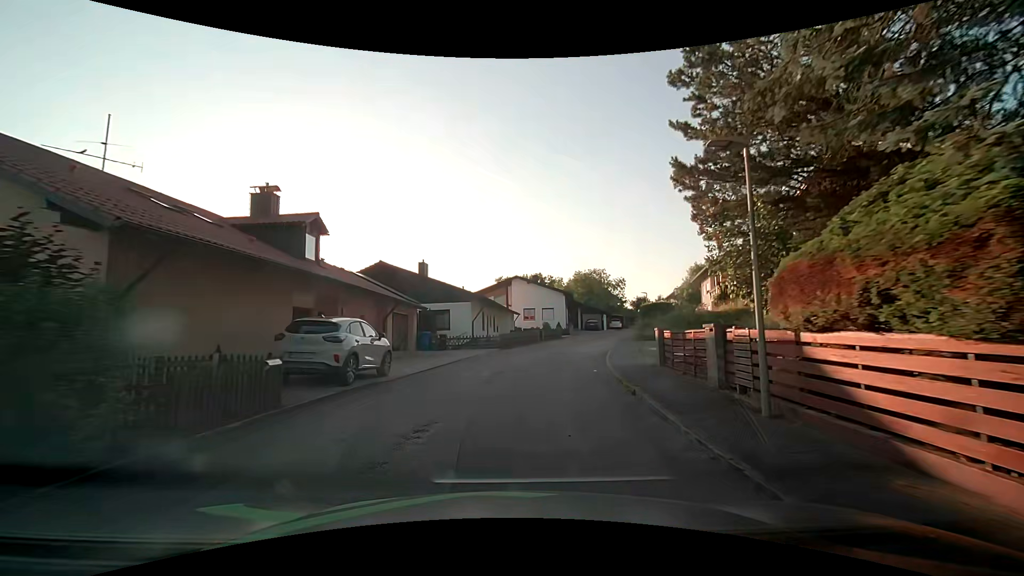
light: Day
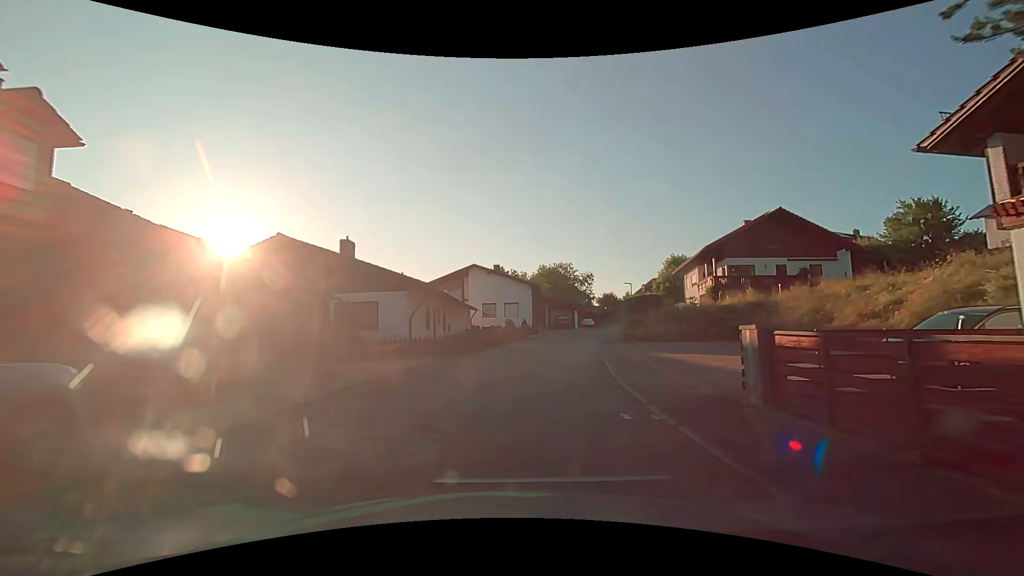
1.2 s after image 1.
(+0.3, +9.1) m; +4°
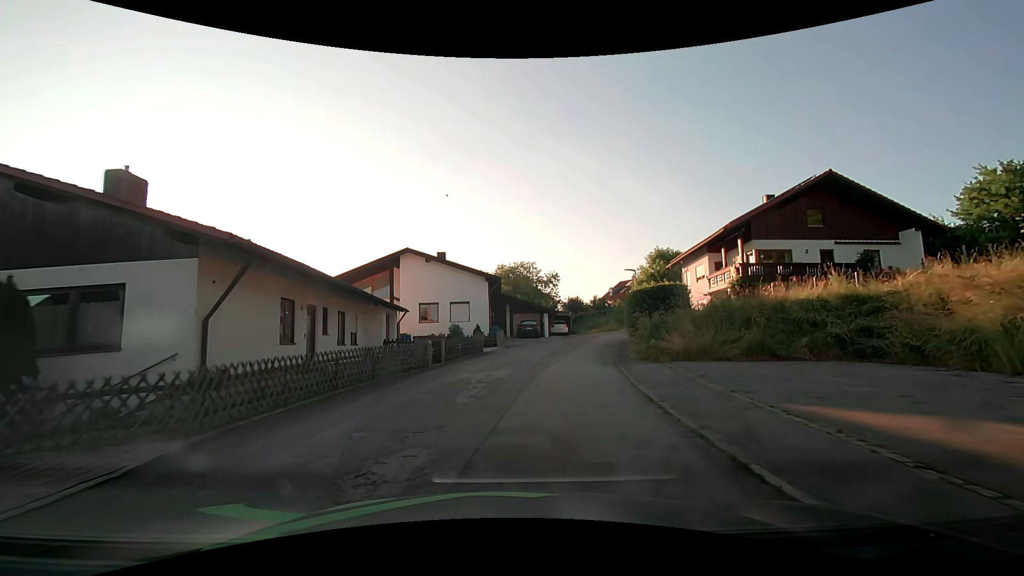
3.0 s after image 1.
(+0.6, +13.5) m; +5°
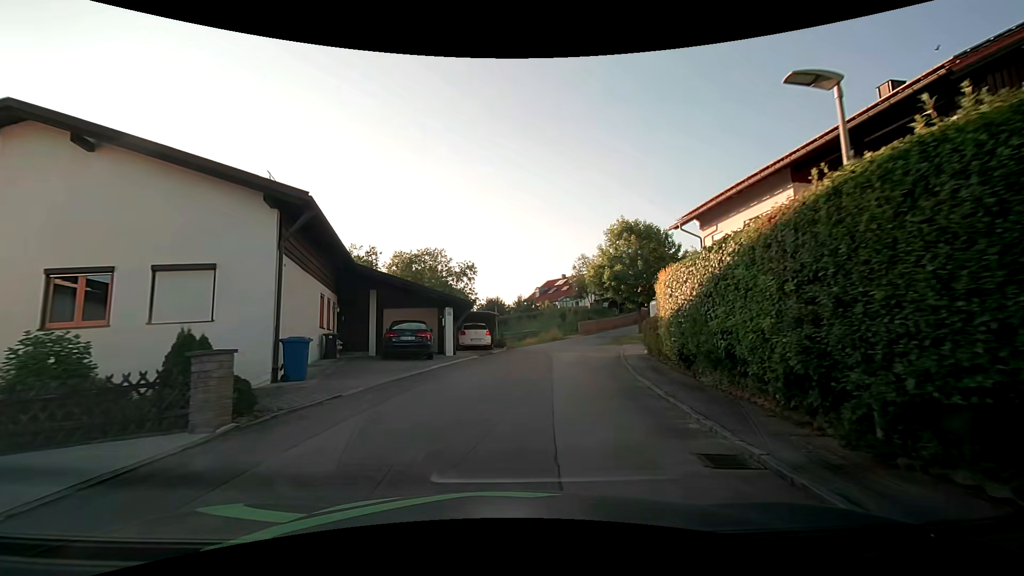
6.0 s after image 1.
(+1.9, +21.9) m; +10°
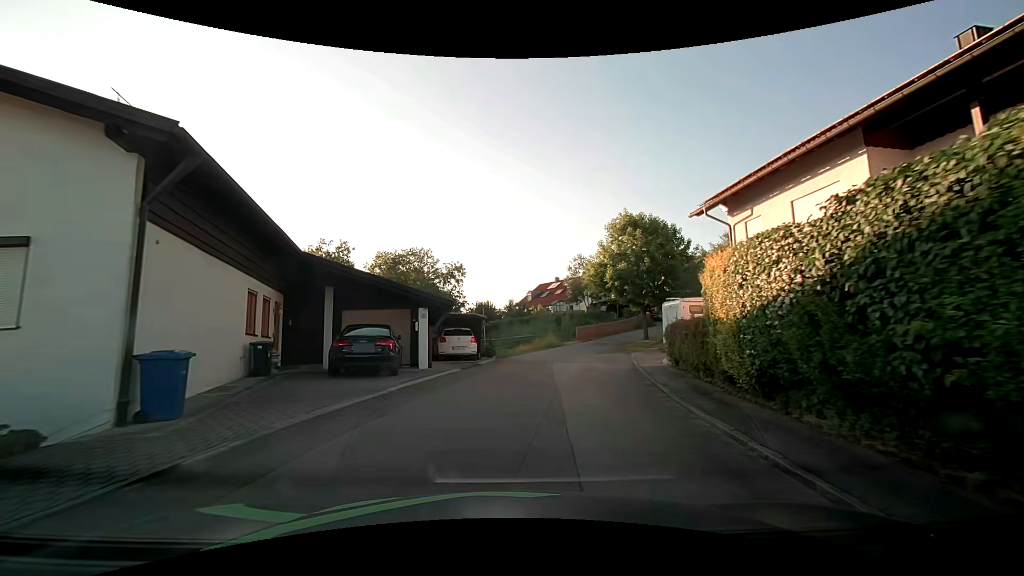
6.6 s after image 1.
(0.0, +4.4) m; +1°
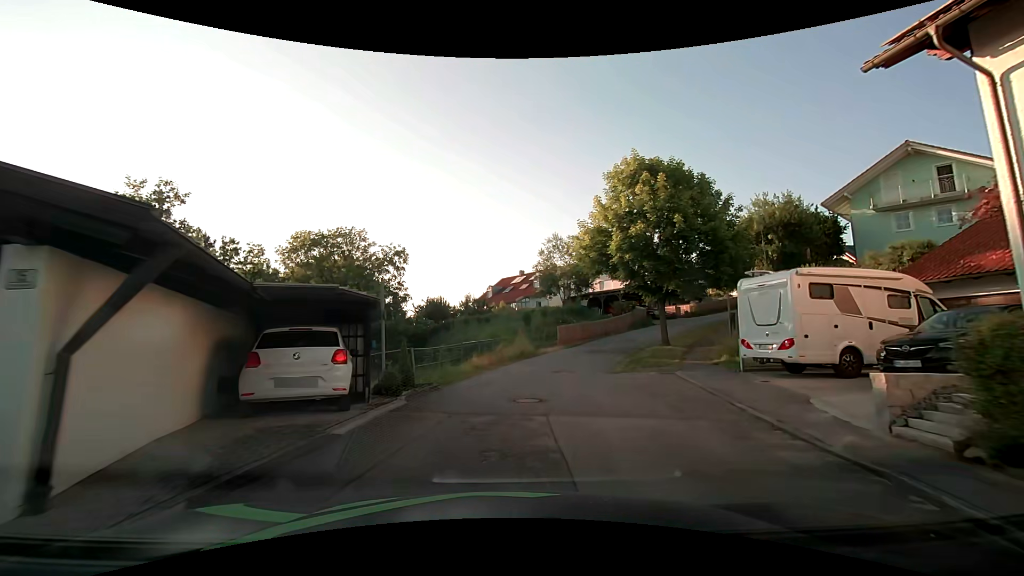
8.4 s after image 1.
(+0.5, +13.0) m; +4°
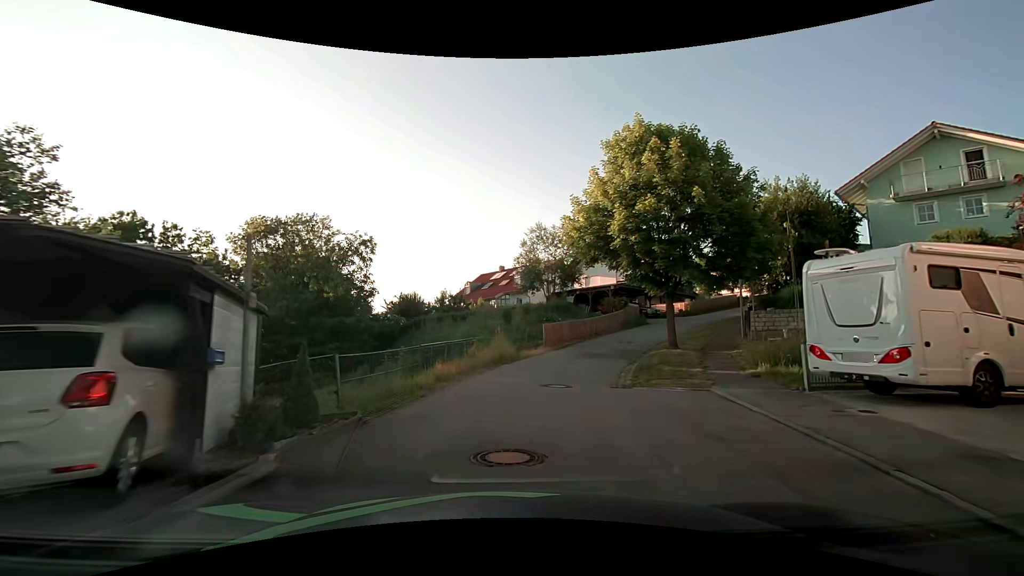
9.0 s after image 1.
(+0.1, +4.4) m; +2°
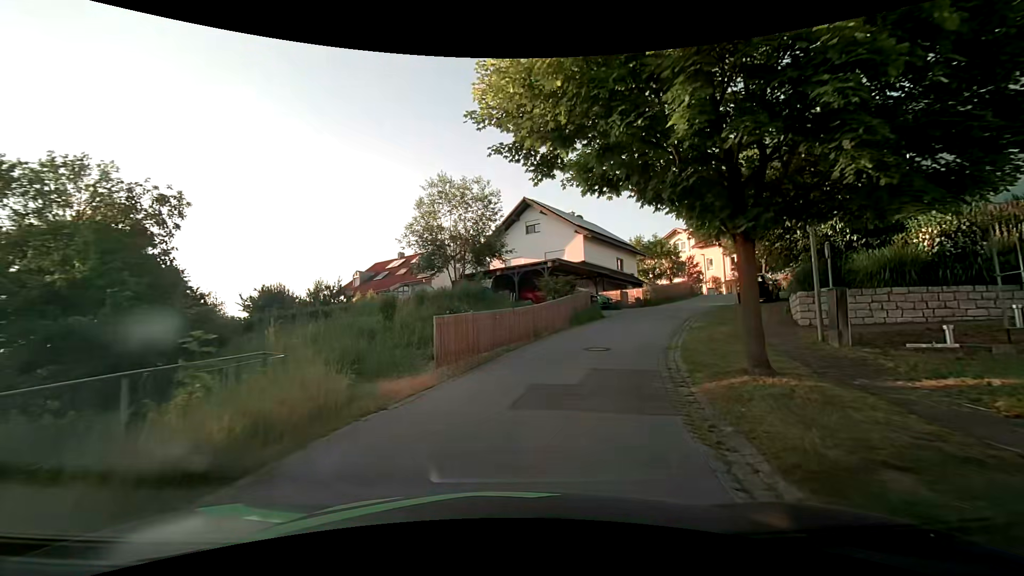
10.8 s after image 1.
(+1.2, +13.1) m; +10°
(+1, +10) (+4, +19) (+9, +28) (+15, +36) (+19, +45) (+19, +55) (+13, +63) (+6, +70) (-1, +77) (-8, +84) m
